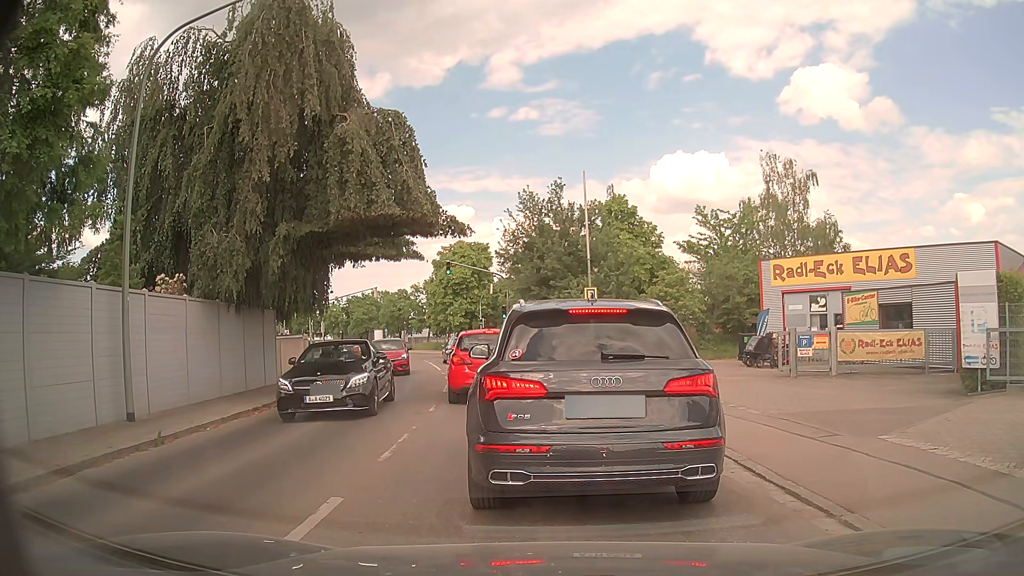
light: Day
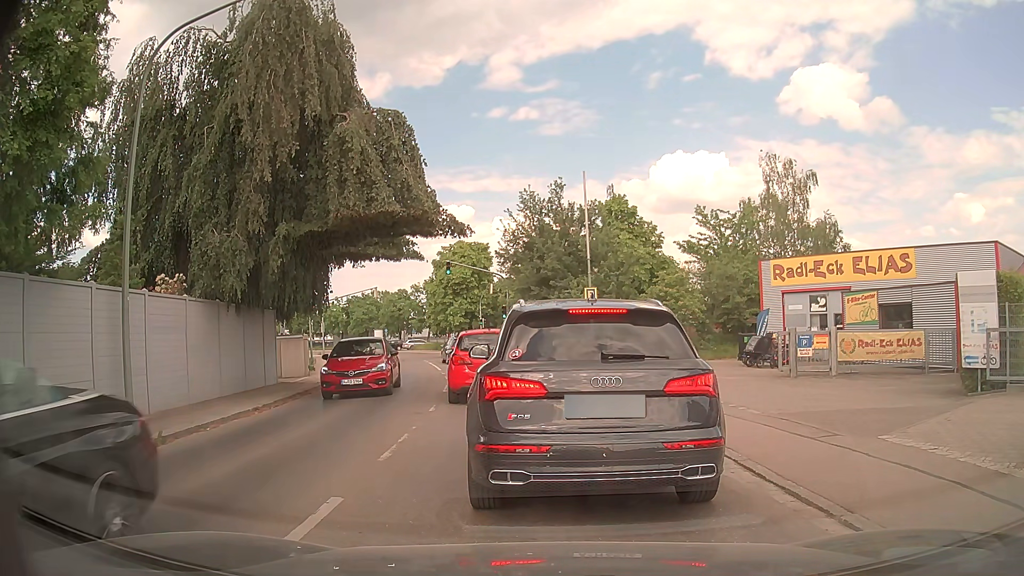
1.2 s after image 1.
(0.0, 0.0) m; 0°
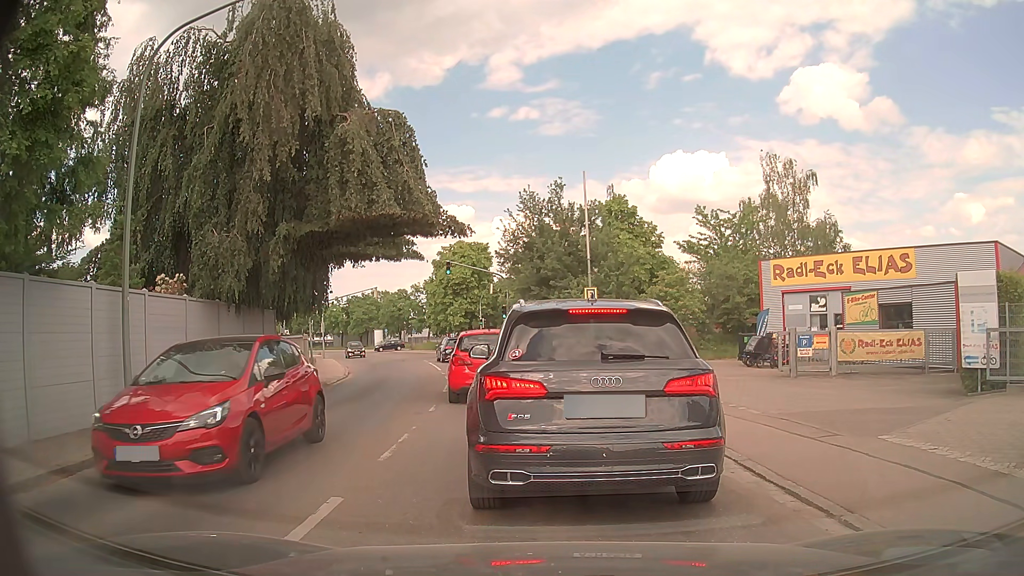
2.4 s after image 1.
(0.0, 0.0) m; 0°
